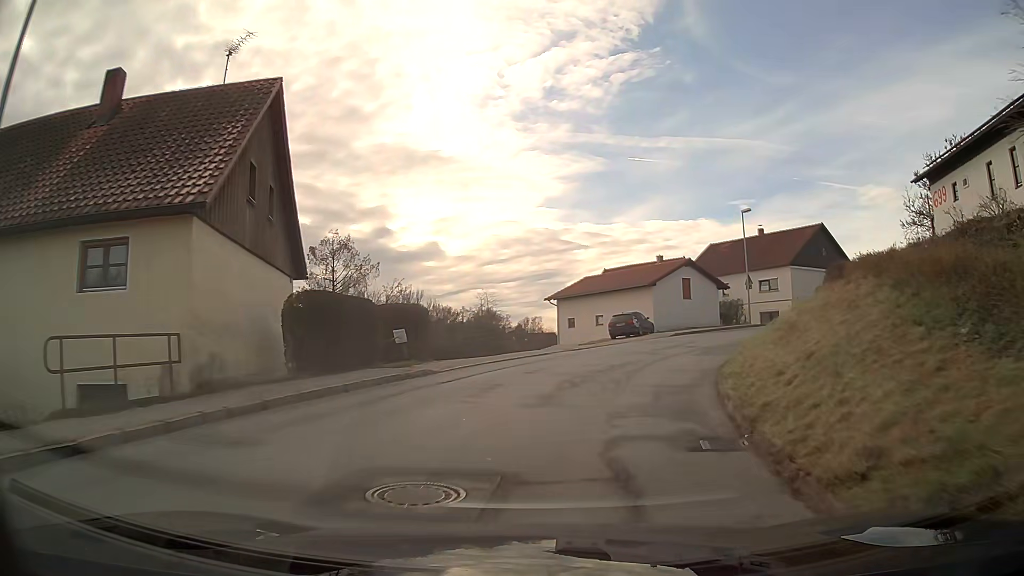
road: secondary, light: Day
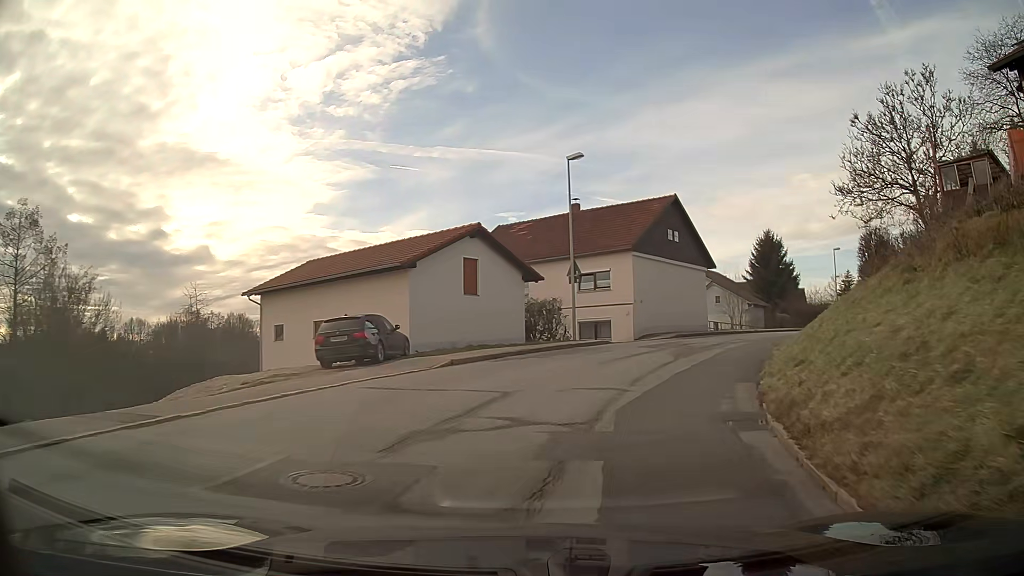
(+3.4, +19.1) m; +21°
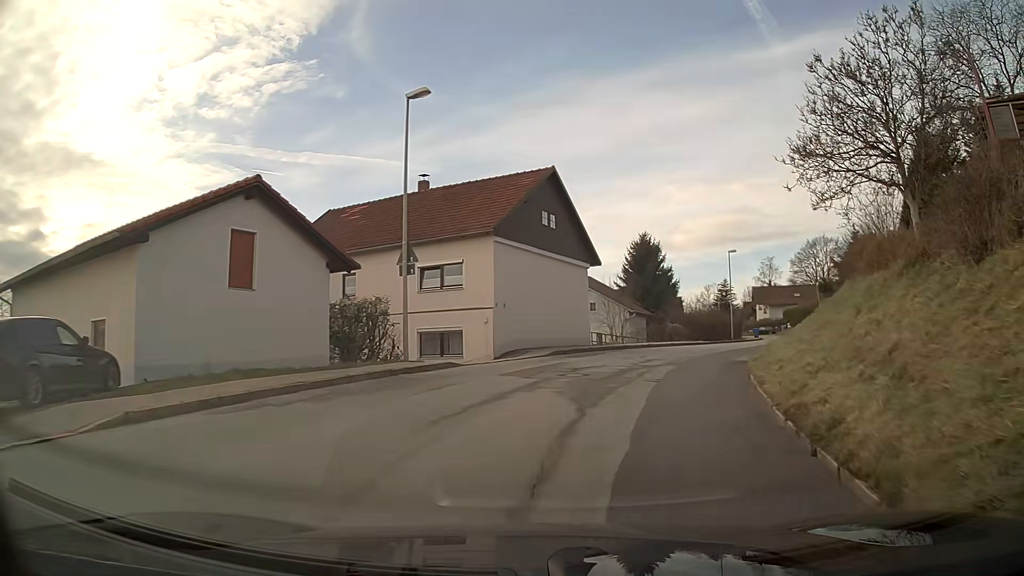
(+1.0, +9.5) m; +12°
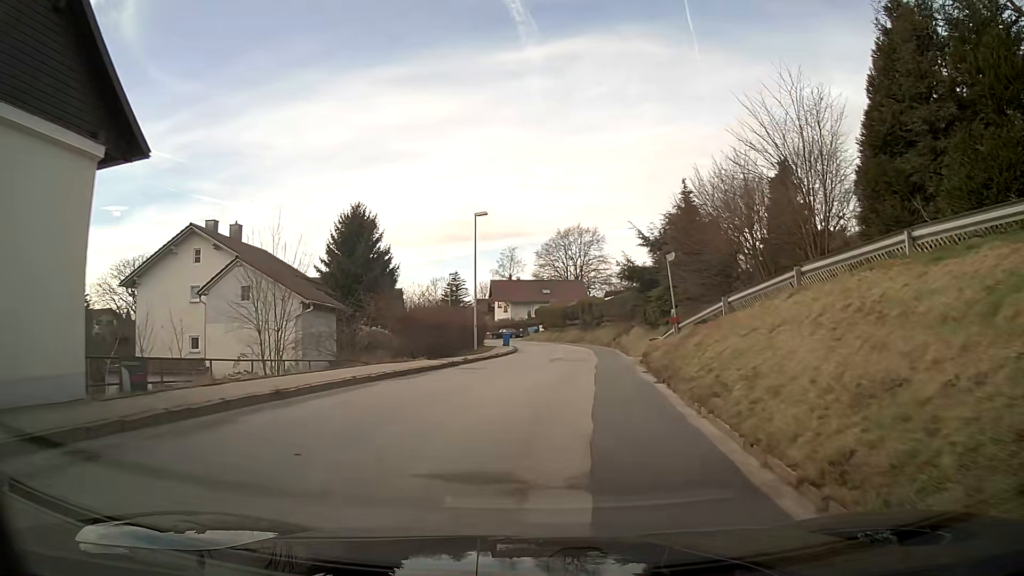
(+4.9, +22.9) m; +22°
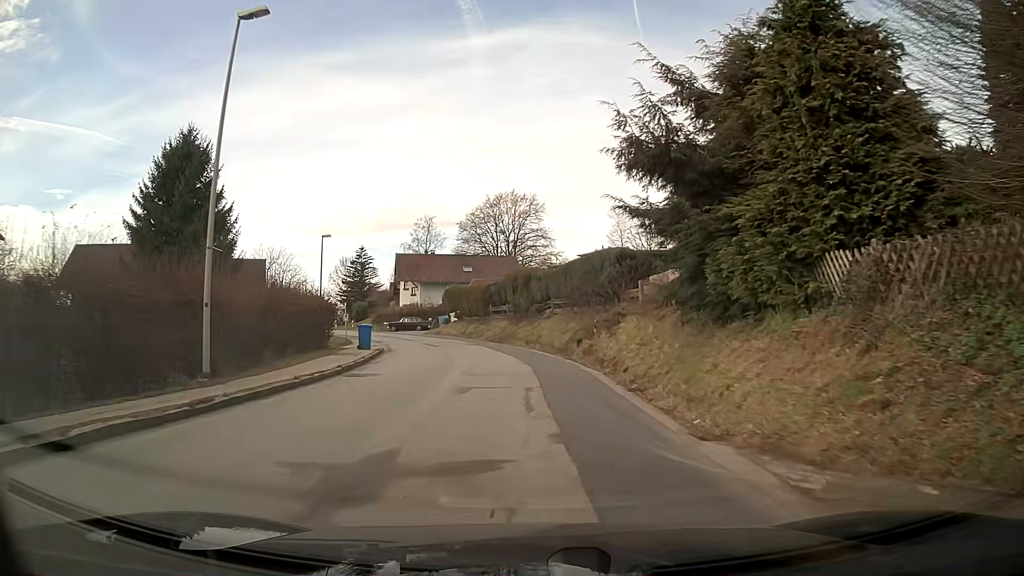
(+1.4, +27.0) m; +4°
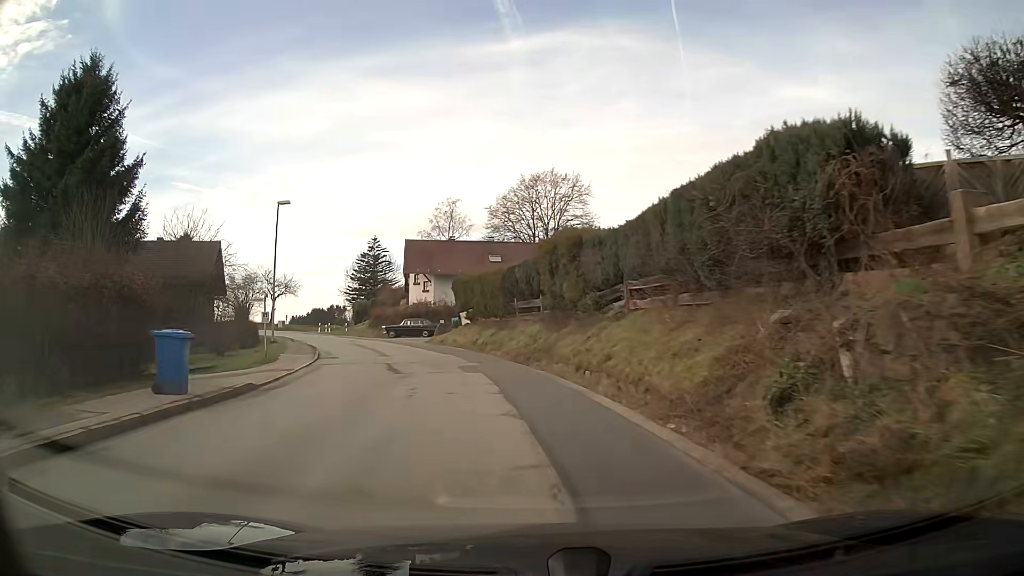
(-0.5, +18.1) m; -5°
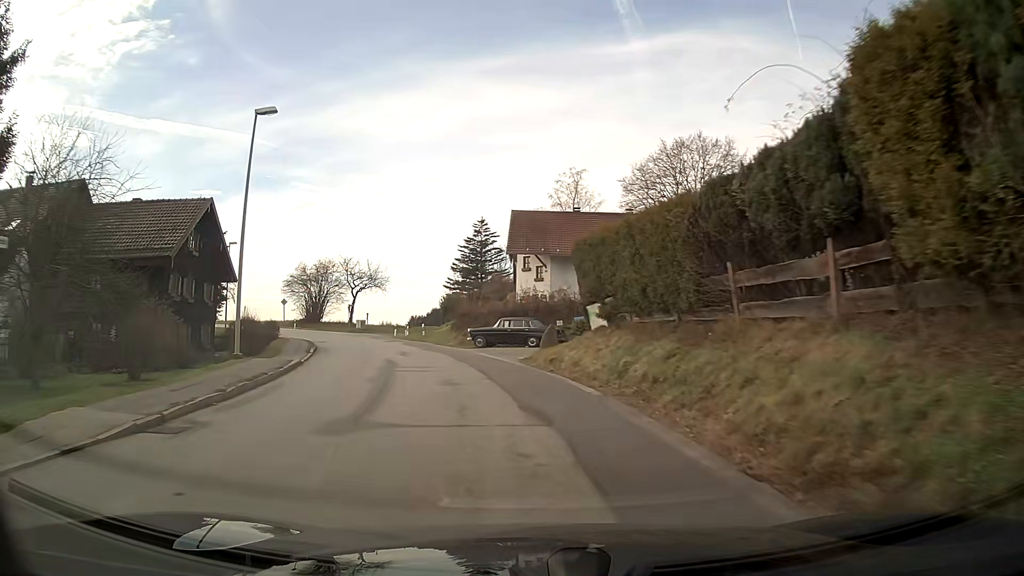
(-1.8, +19.0) m; -11°
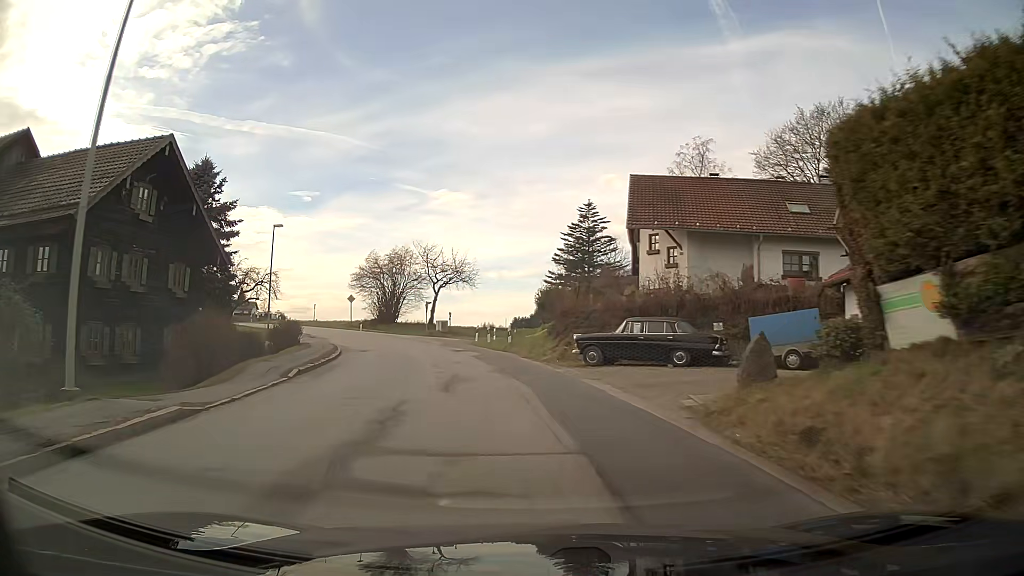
(-1.0, +13.0) m; -8°
